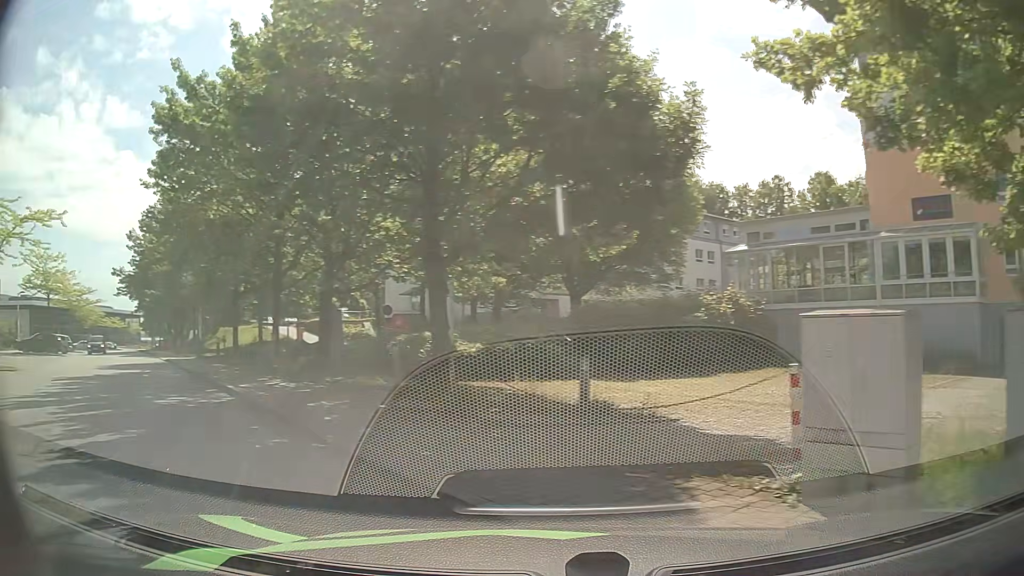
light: Day
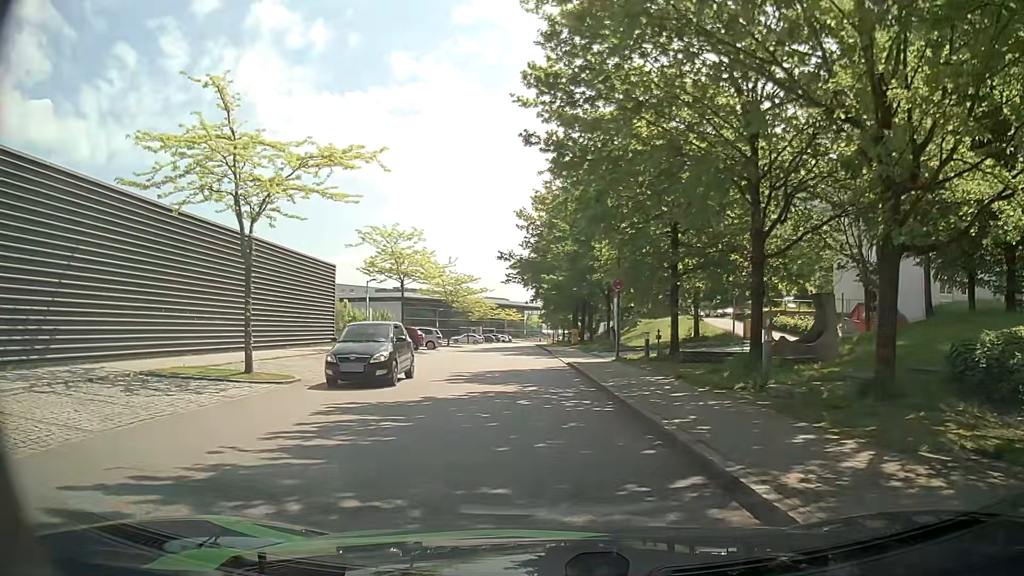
(-4.3, +9.0) m; -35°
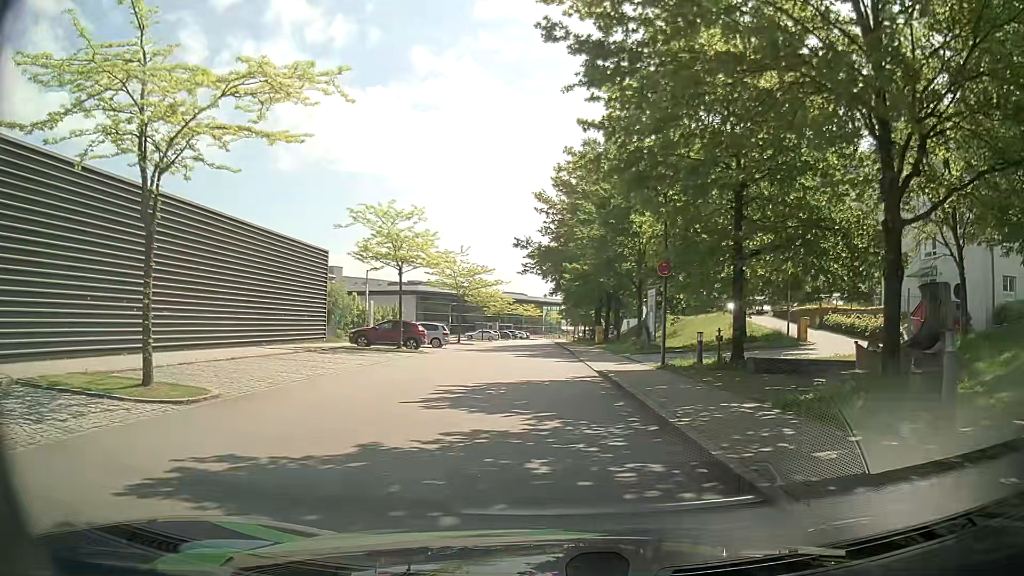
(-0.1, +5.8) m; -2°
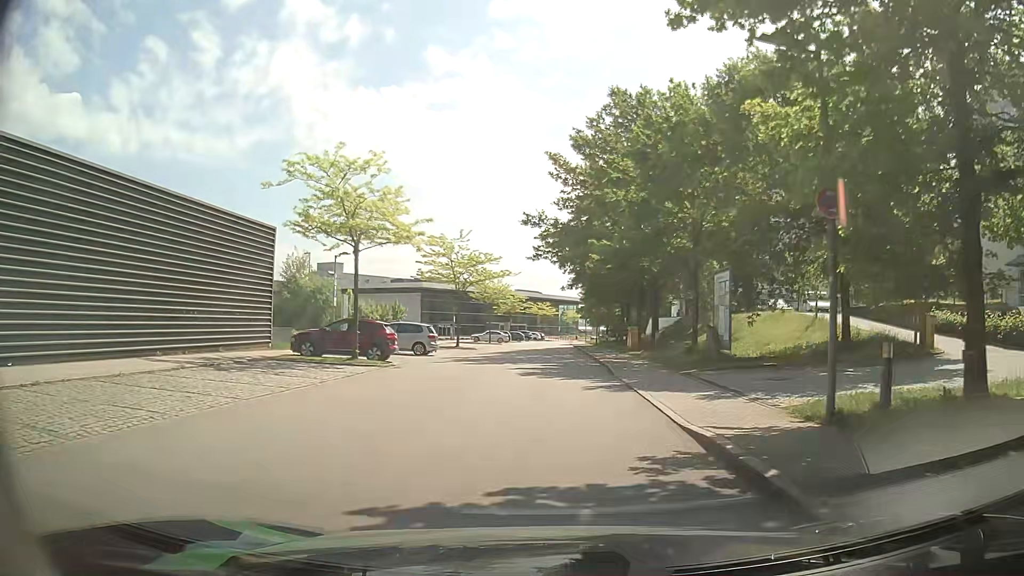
(-0.1, +10.7) m; -1°
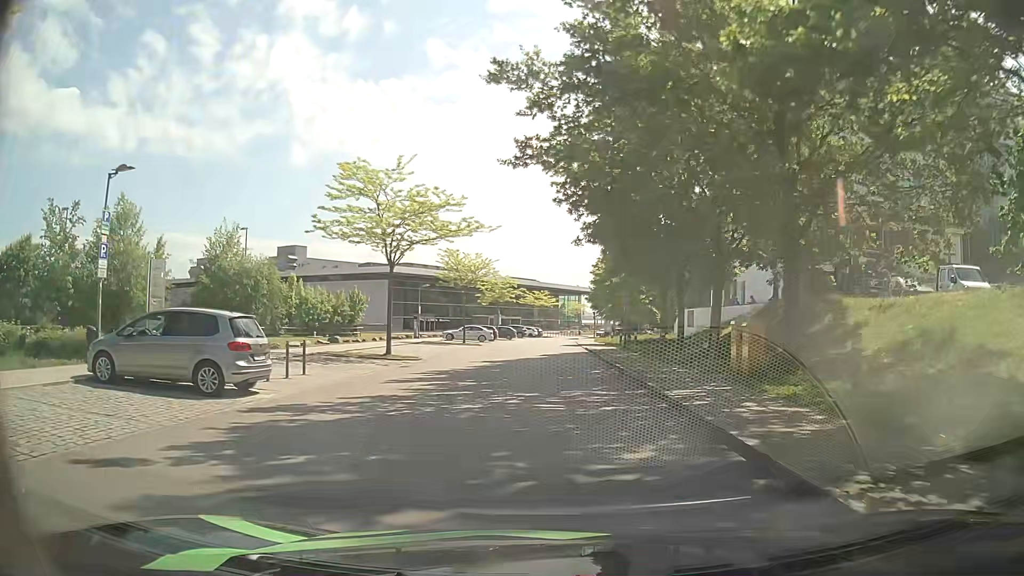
(-0.2, +21.1) m; 0°
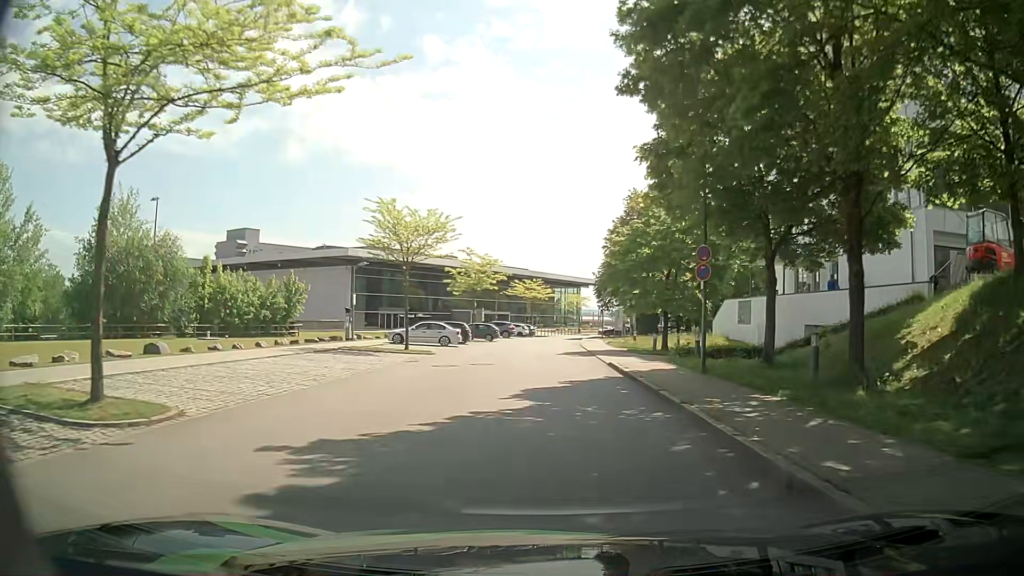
(0.0, +18.7) m; -1°
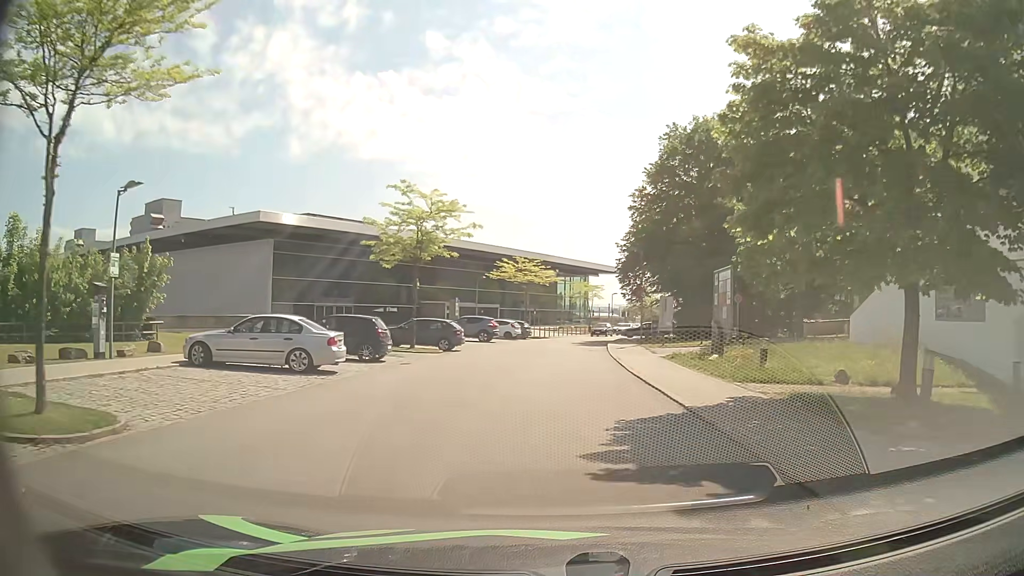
(+0.4, +24.2) m; 0°
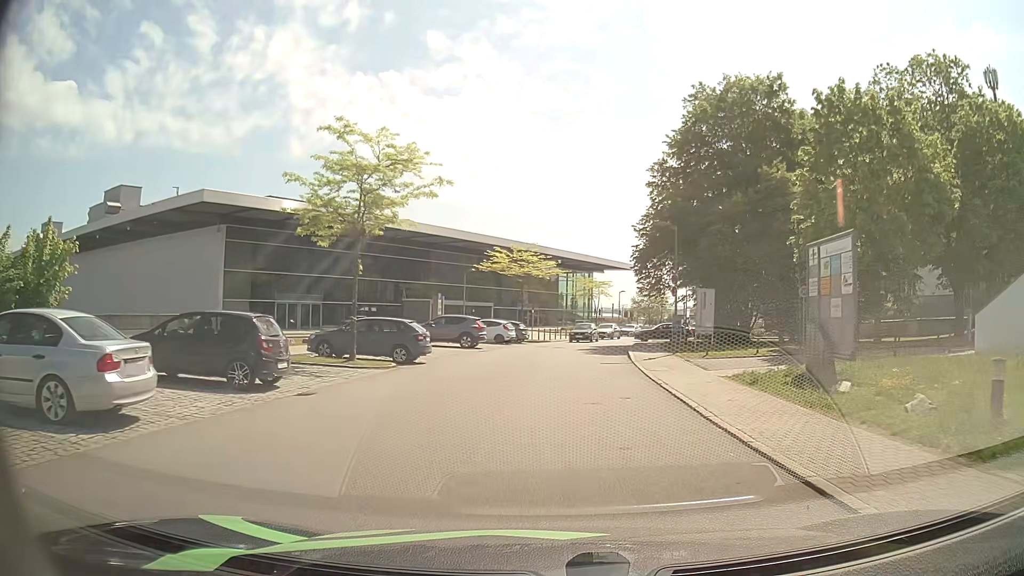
(+0.1, +9.3) m; 0°
(0, +10) (+1, +20) (+2, +30) (+4, +40) (+5, +50) (+8, +59) (+11, +69) (+15, +78) (+19, +87) (+24, +96) m
